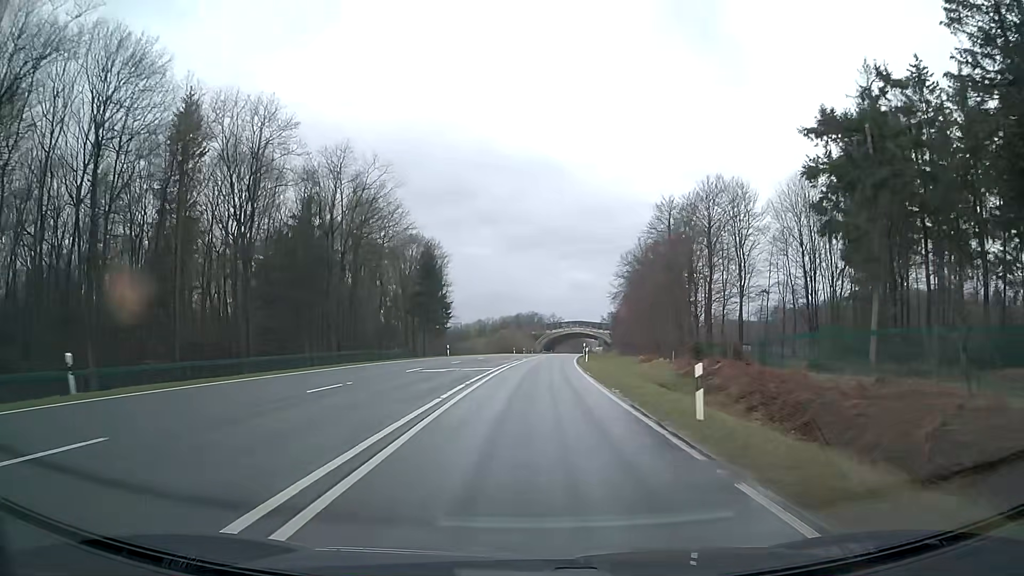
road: primary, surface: asphalt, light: Day
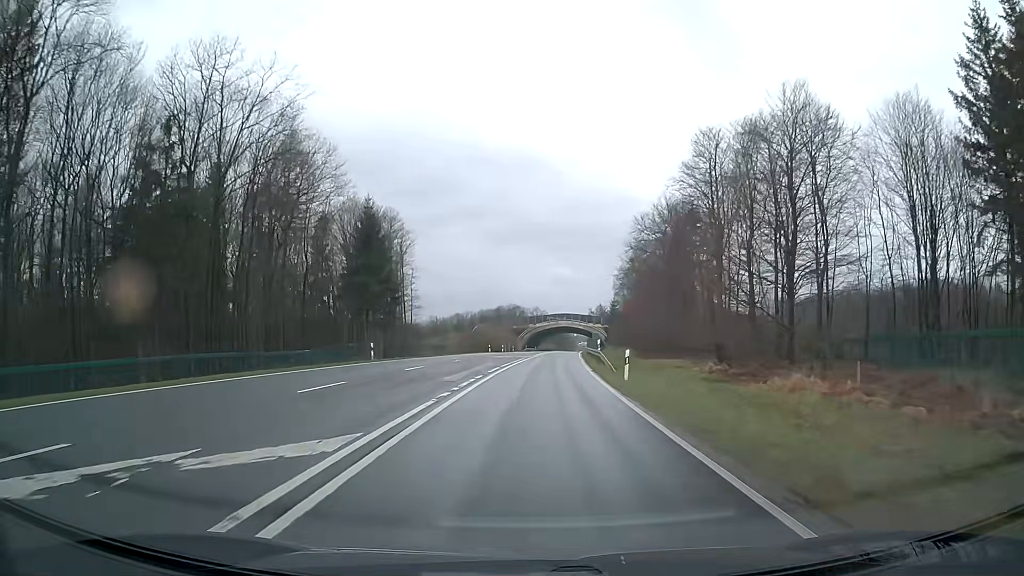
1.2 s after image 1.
(+0.2, +25.2) m; +1°
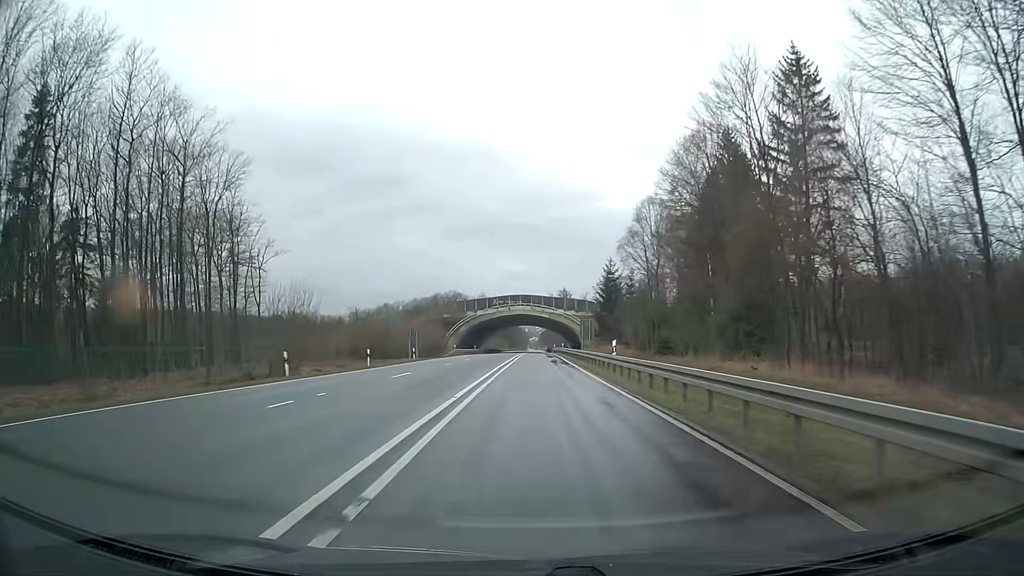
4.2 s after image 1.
(+2.6, +62.9) m; +4°
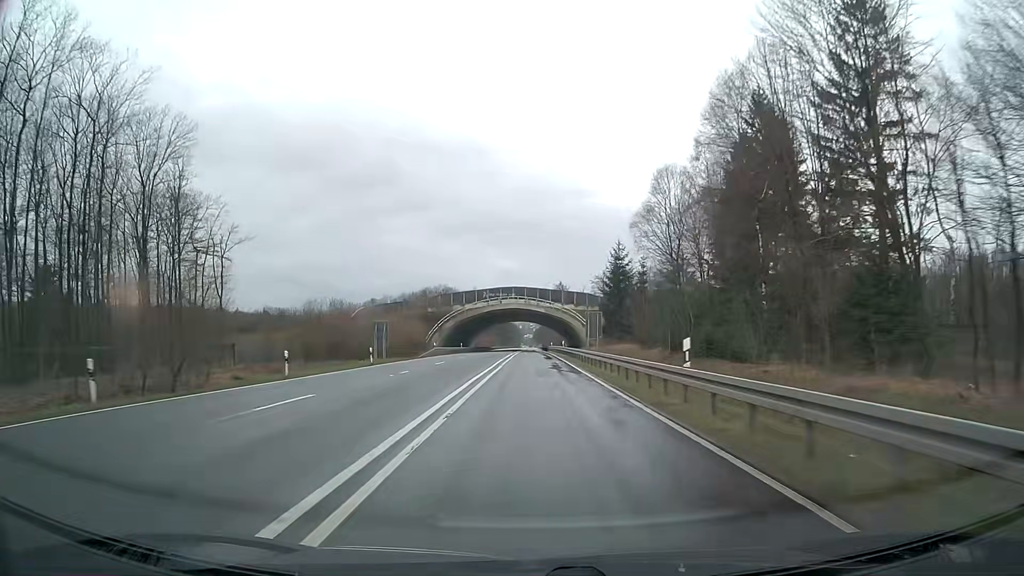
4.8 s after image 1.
(+0.1, +12.6) m; +1°
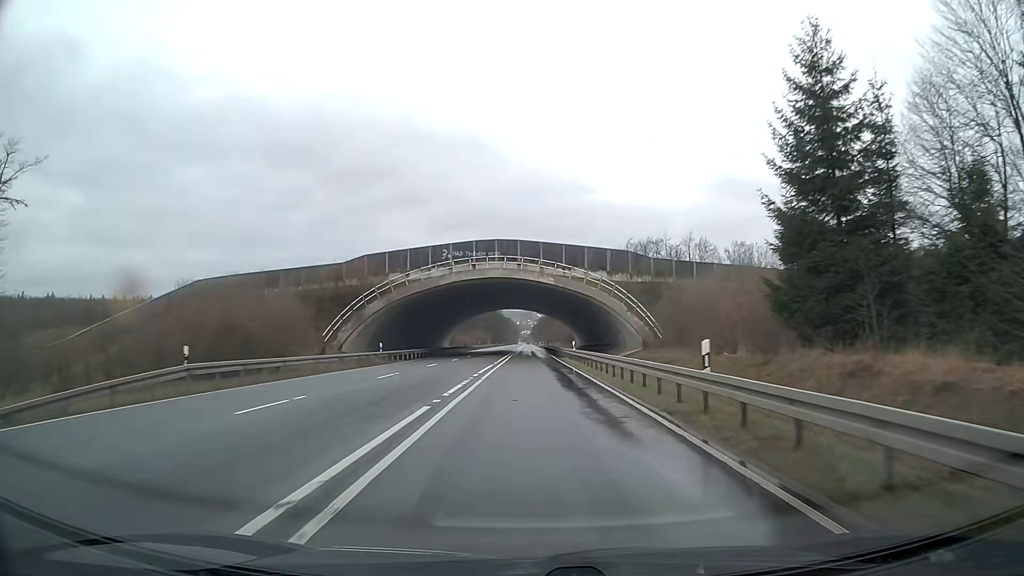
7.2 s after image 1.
(+0.3, +50.3) m; 0°
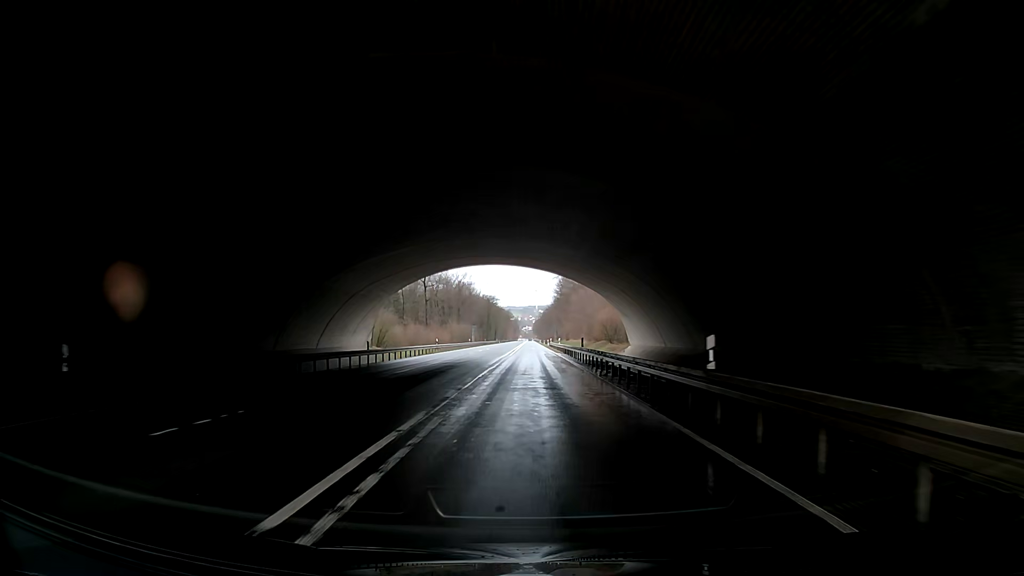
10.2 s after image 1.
(-0.2, +62.9) m; 0°
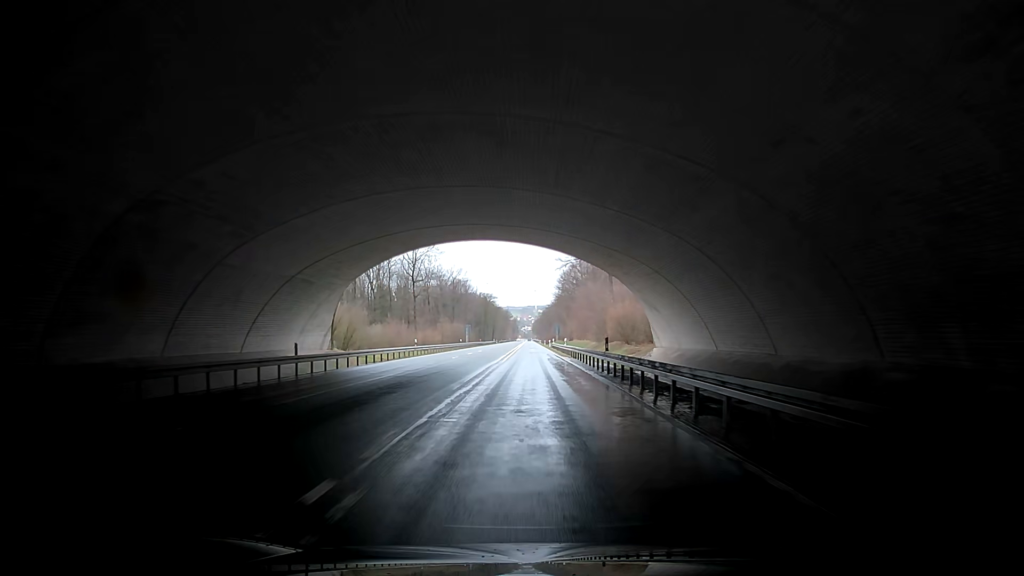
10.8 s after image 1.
(-0.1, +12.6) m; -1°
(0, +10) (0, +20) (+1, +30) (+2, +40) (+2, +50) (+2, +60) (+2, +70) (+2, +80) (+3, +90) (+3, +100) m
